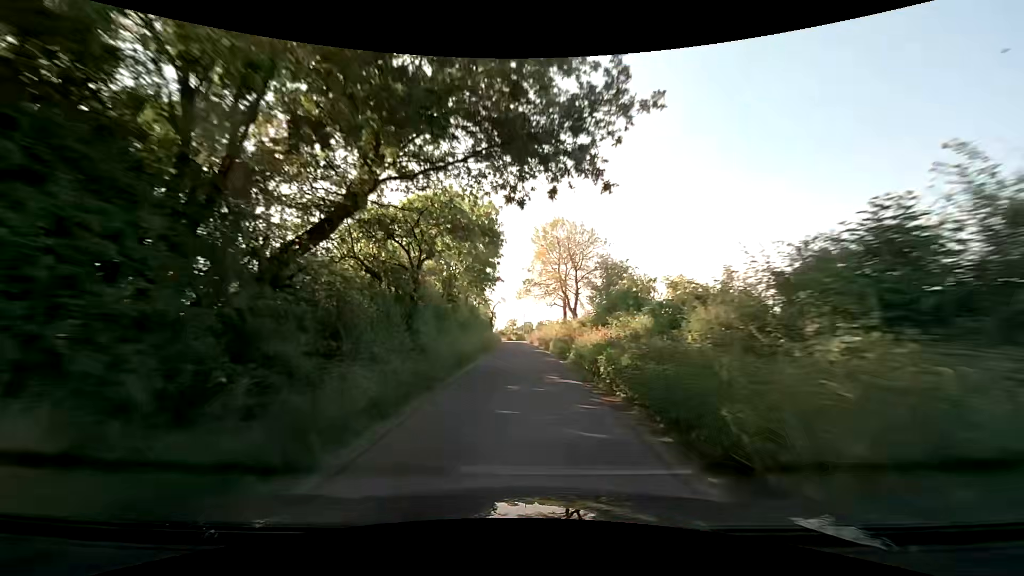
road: unclassified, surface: asphalt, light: Day
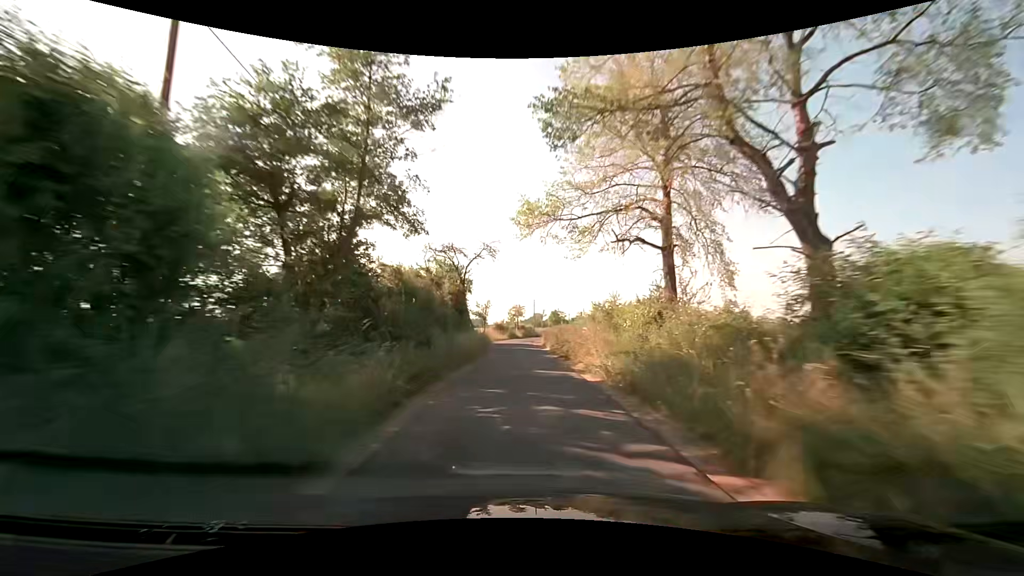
(-0.5, +38.5) m; -1°
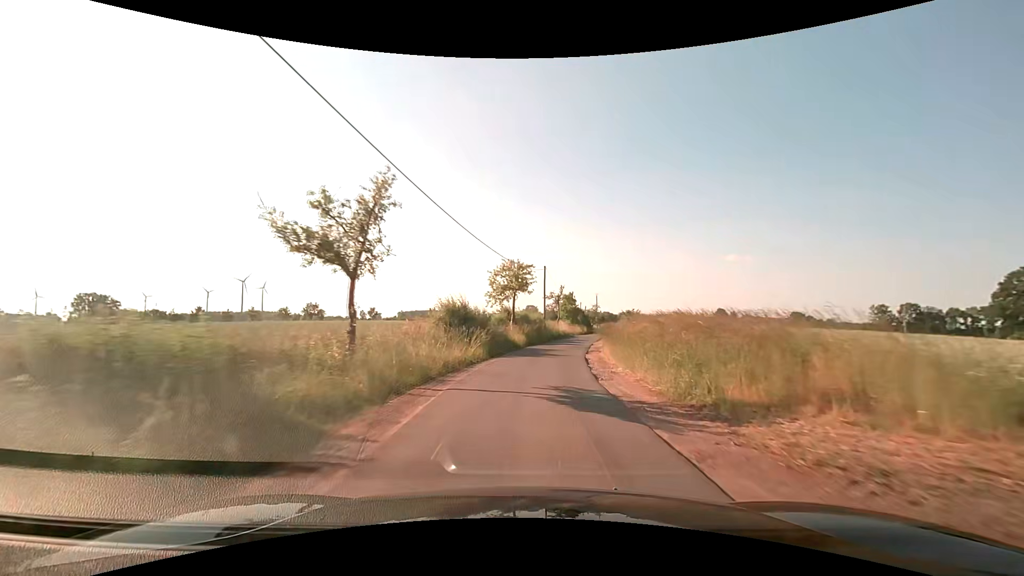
(-1.1, +47.1) m; 0°
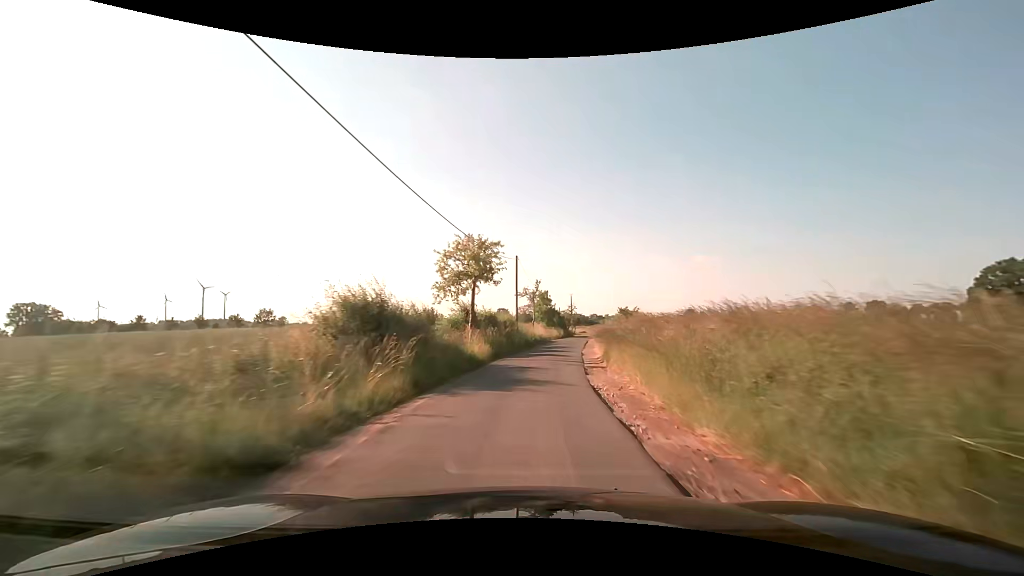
(+0.2, +9.5) m; +3°
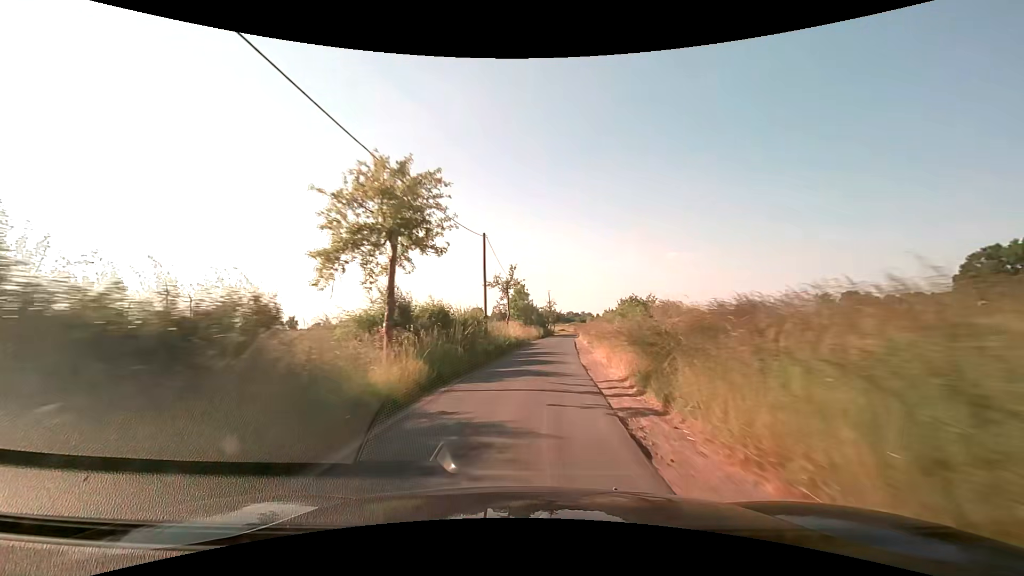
(+0.2, +9.7) m; +3°
(0, +10) (+1, +20) (+1, +30) (+2, +40) (+3, +50) (+4, +60) (+5, +70) (+6, +80) (+7, +90) (+9, +100) m
